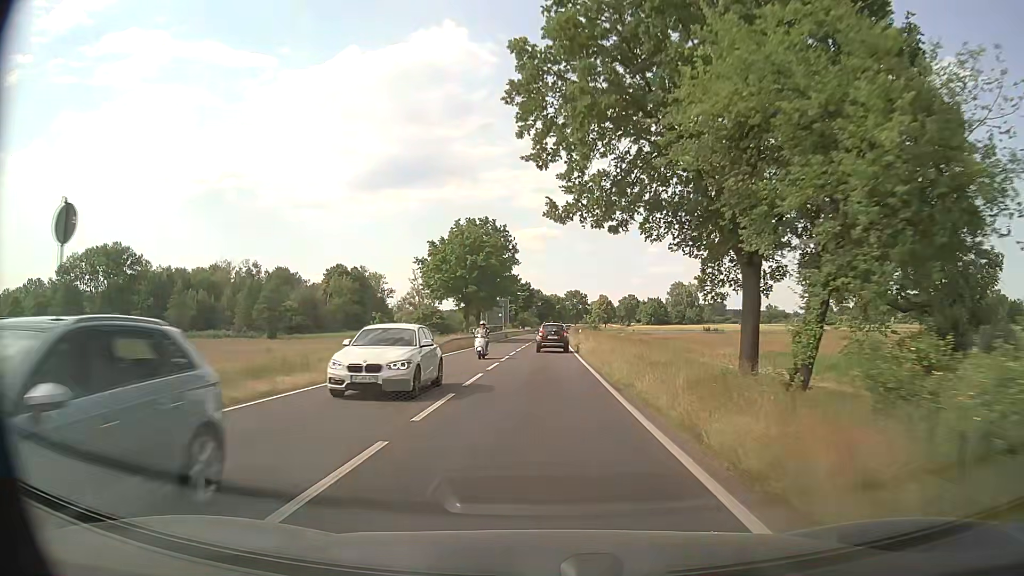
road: primary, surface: asphalt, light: Day
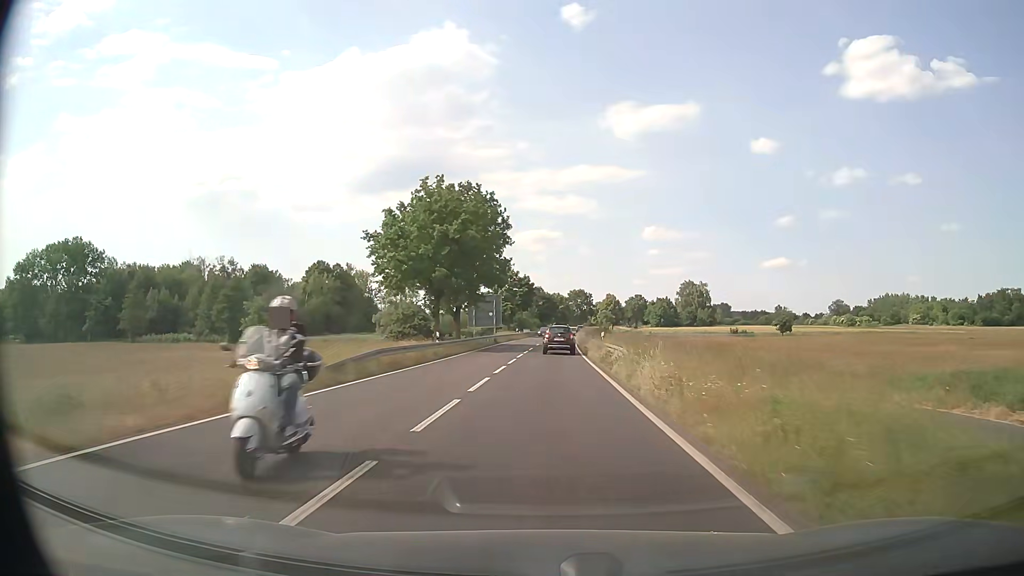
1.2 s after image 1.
(-0.1, +19.5) m; 0°
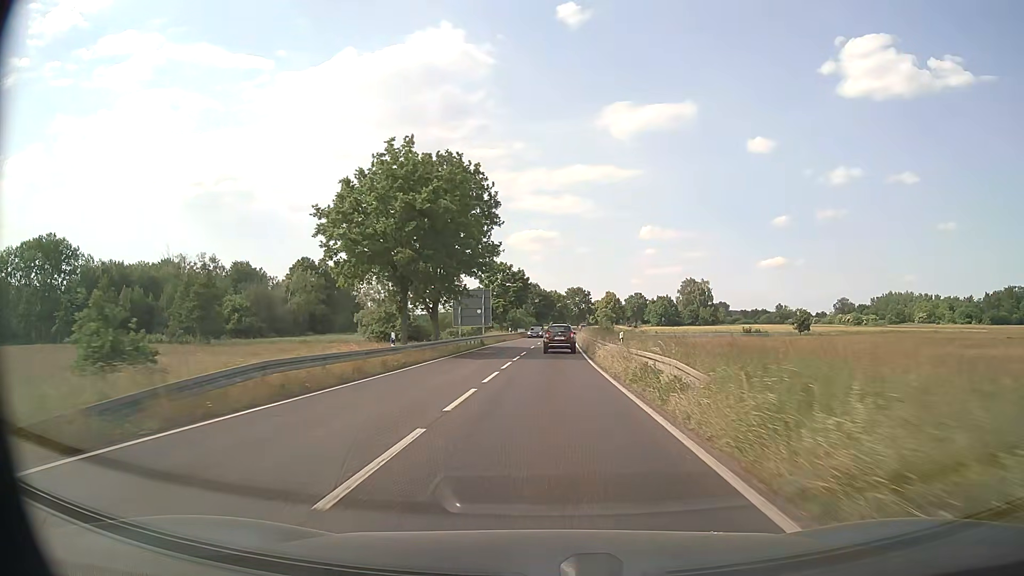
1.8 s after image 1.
(0.0, +9.9) m; 0°
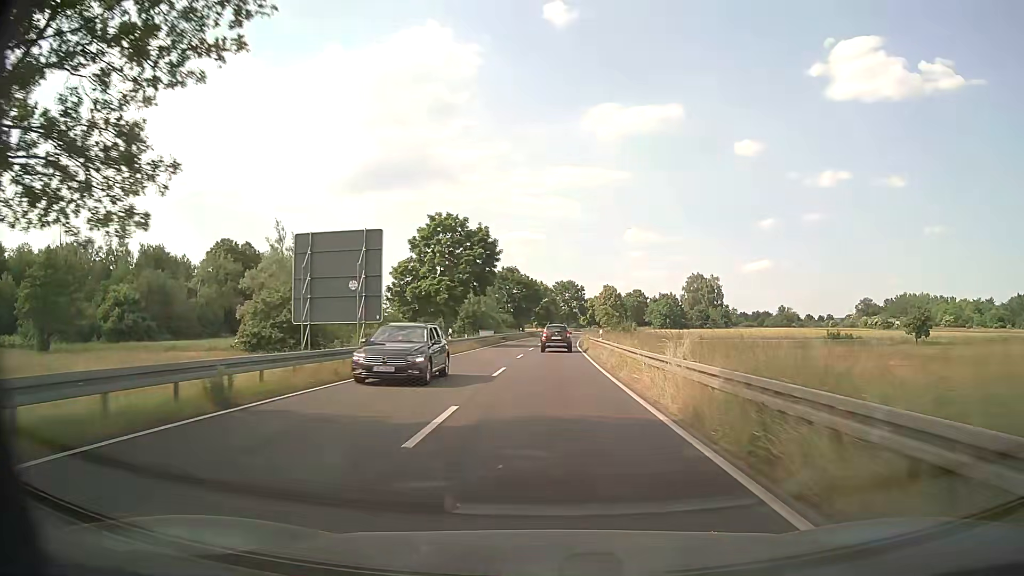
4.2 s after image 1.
(+0.5, +39.8) m; +1°
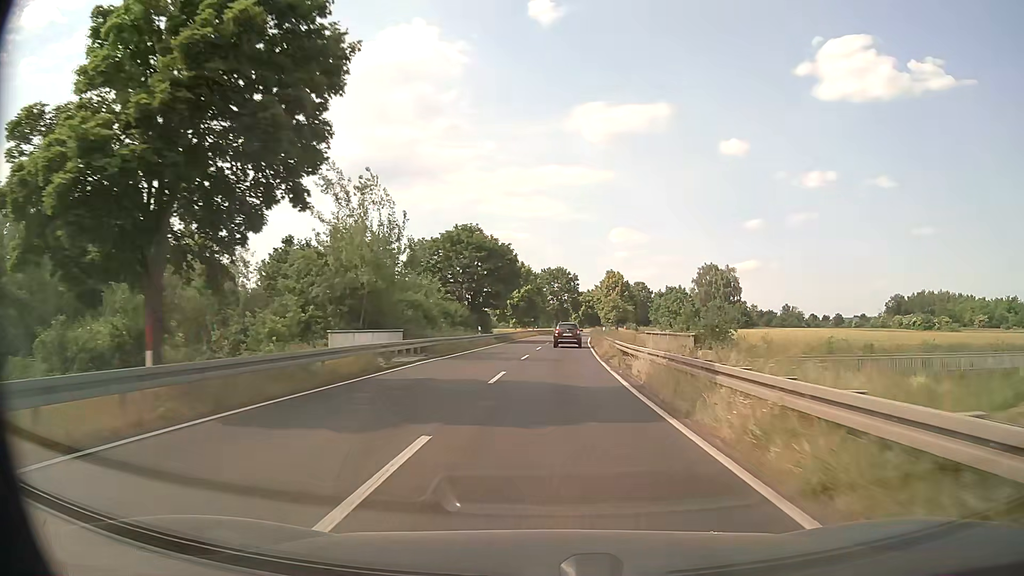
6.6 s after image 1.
(+0.5, +39.5) m; +1°
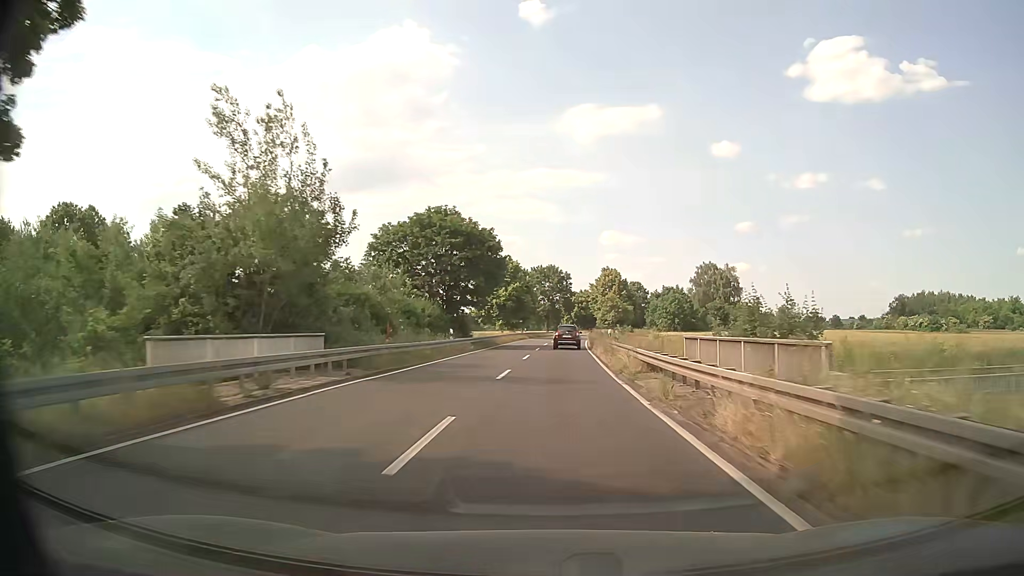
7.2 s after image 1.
(0.0, +9.9) m; 0°
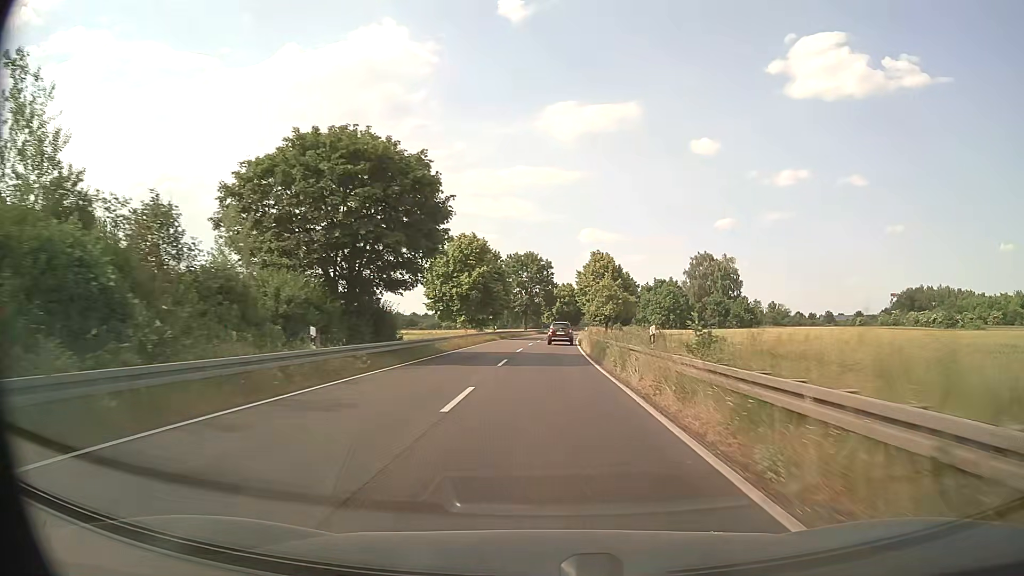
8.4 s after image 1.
(+0.4, +19.7) m; +2°
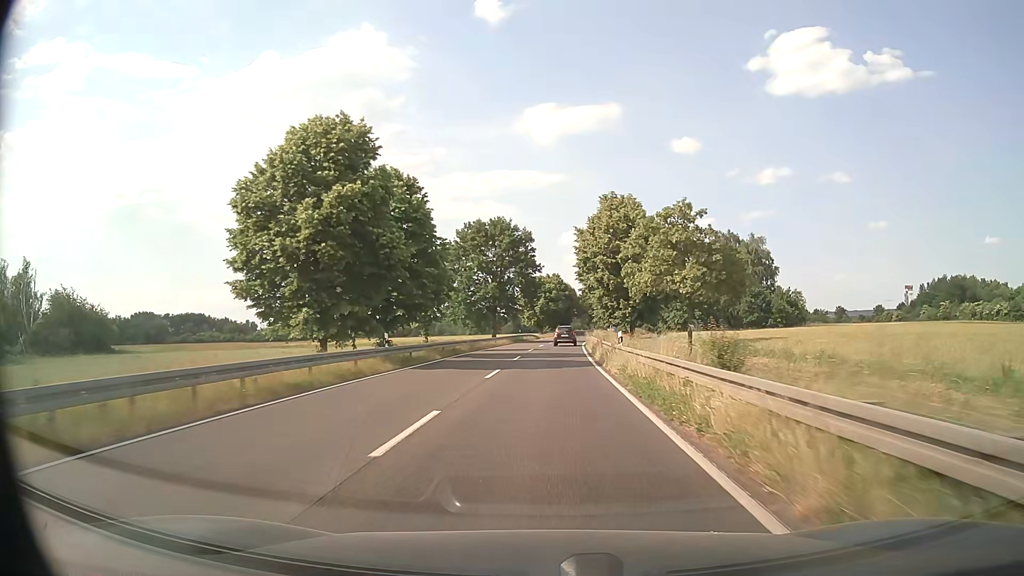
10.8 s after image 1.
(+0.7, +39.7) m; +2°
(0, +10) (0, +20) (0, +30) (+1, +40) (+1, +50) (+2, +60) (+2, +70) (+3, +80) (+4, +90) (+5, +100) m
